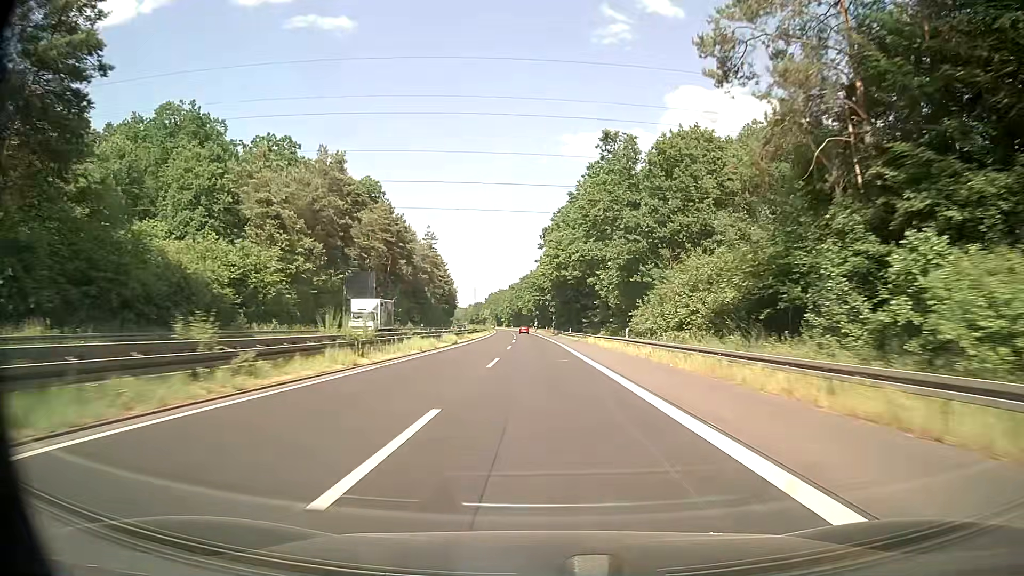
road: trunk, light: Day
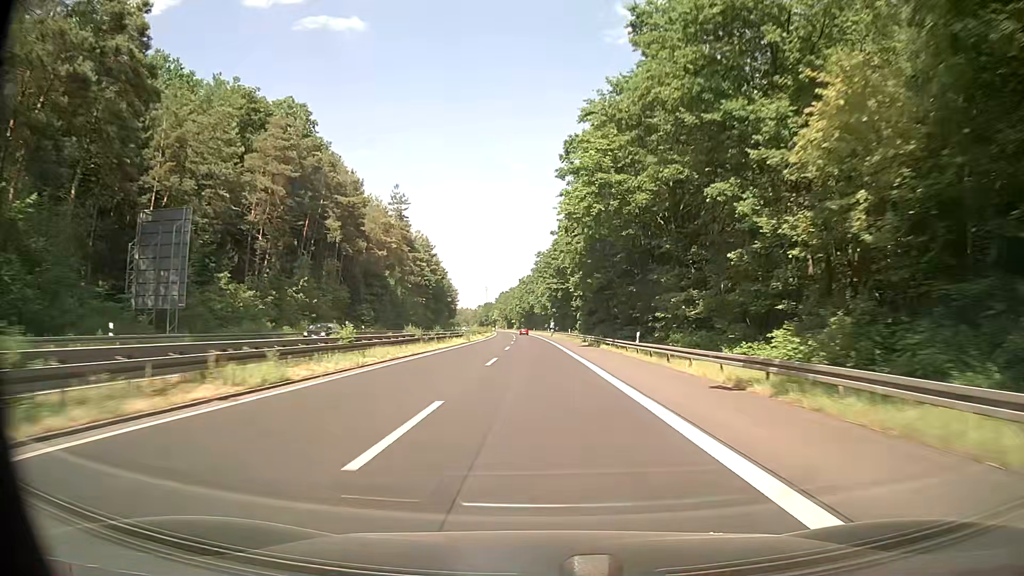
(-0.2, +52.7) m; -1°
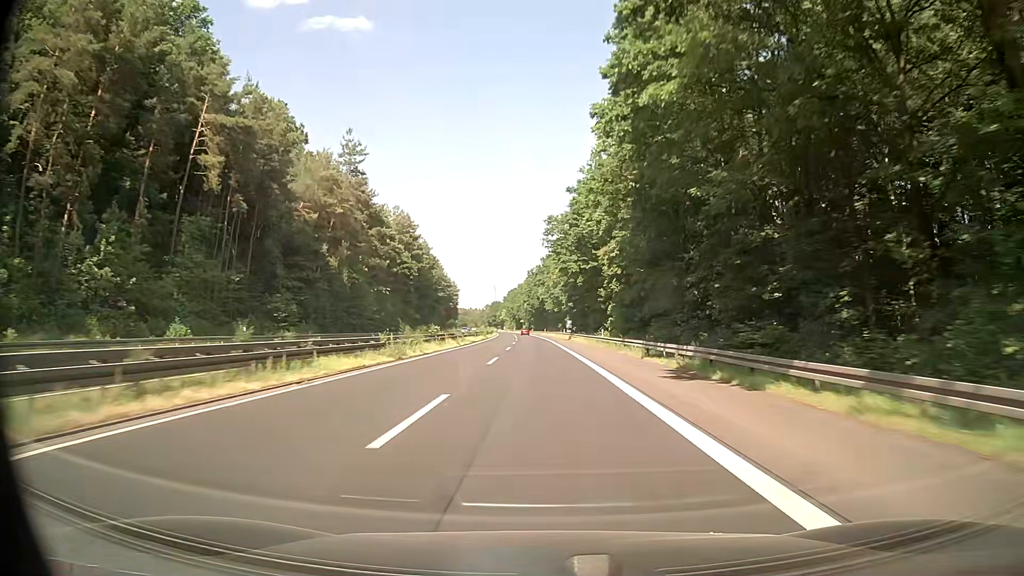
(-0.4, +35.1) m; -1°
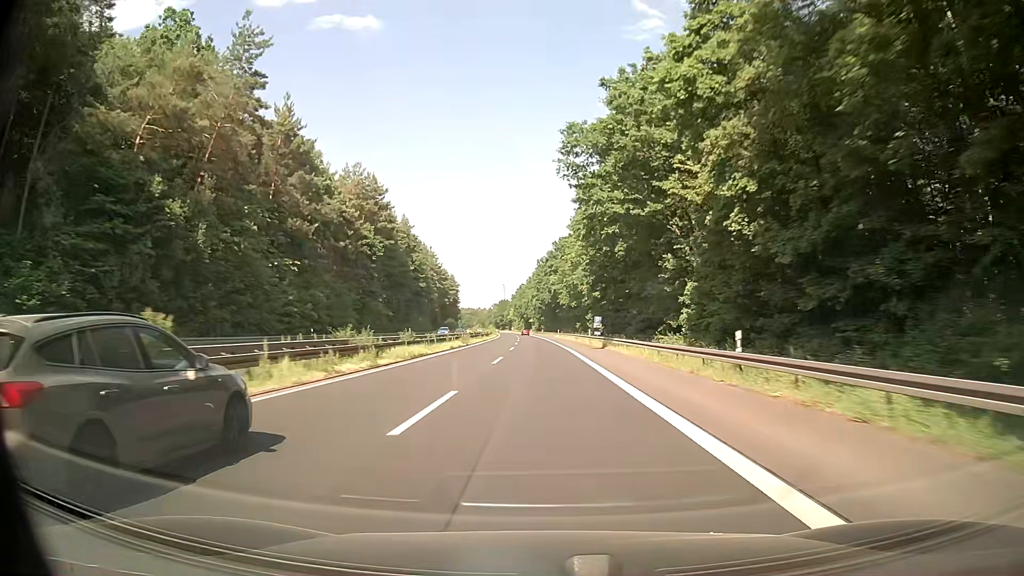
(-0.2, +35.0) m; -1°
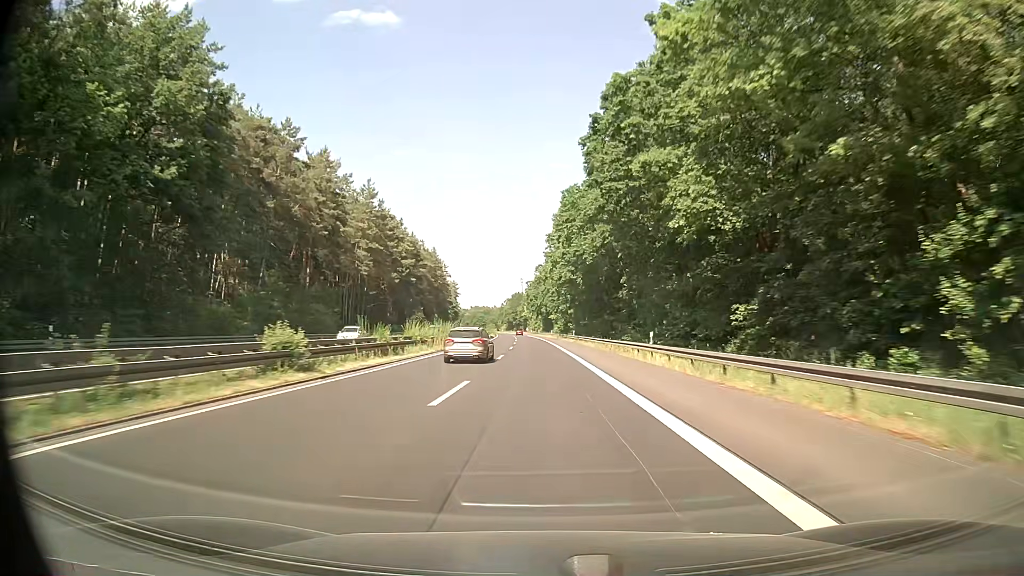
(-1.2, +87.2) m; -2°
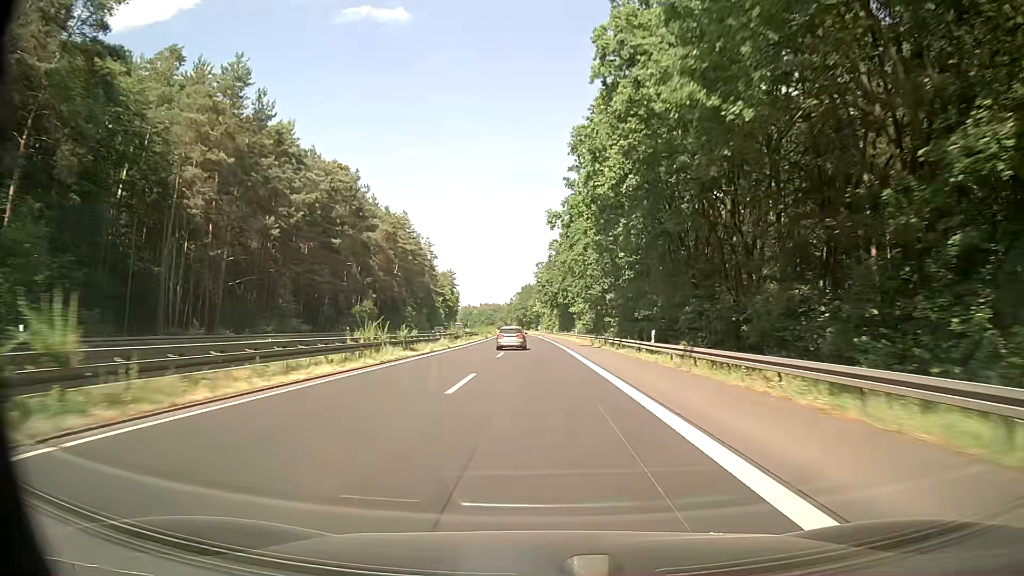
(-0.5, +52.2) m; -1°
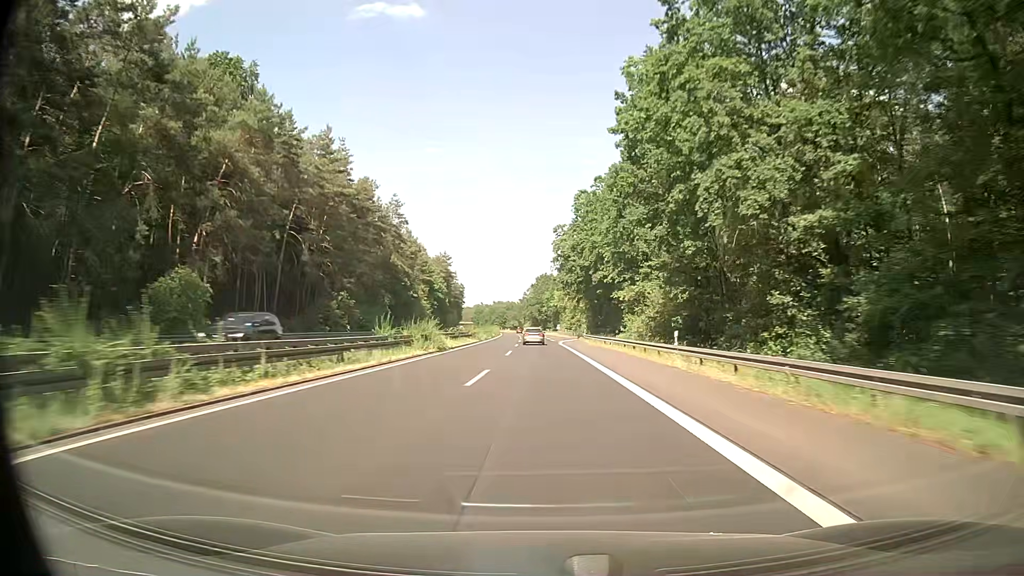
(-0.5, +52.2) m; -1°
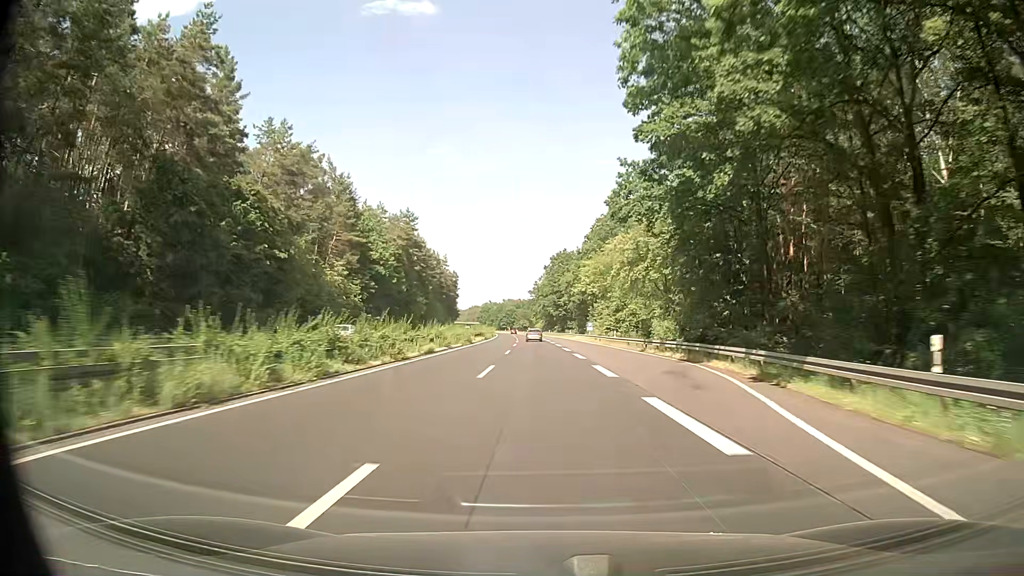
(-0.7, +69.6) m; -1°
(0, +10) (0, +20) (0, +30) (-1, +40) (-1, +50) (-1, +60) (-1, +70) (-2, +80) (-2, +90) (-3, +100) m
